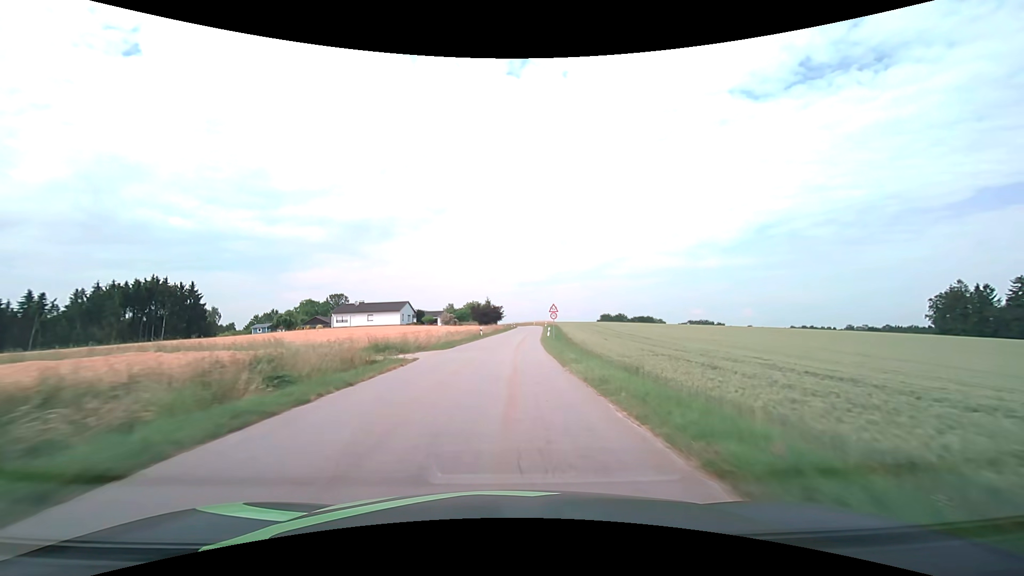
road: tertiary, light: Day
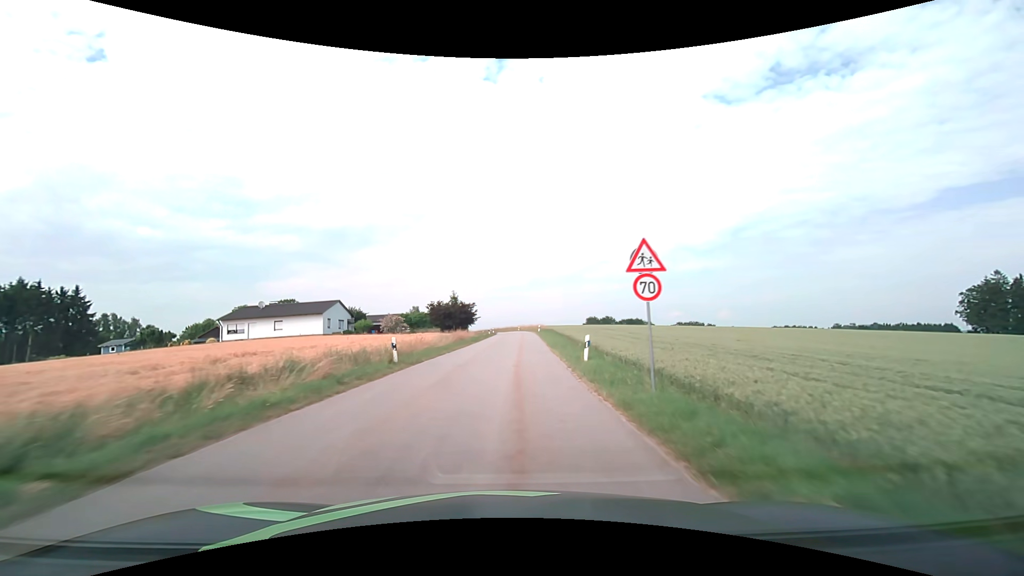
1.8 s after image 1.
(+0.7, +32.5) m; +2°
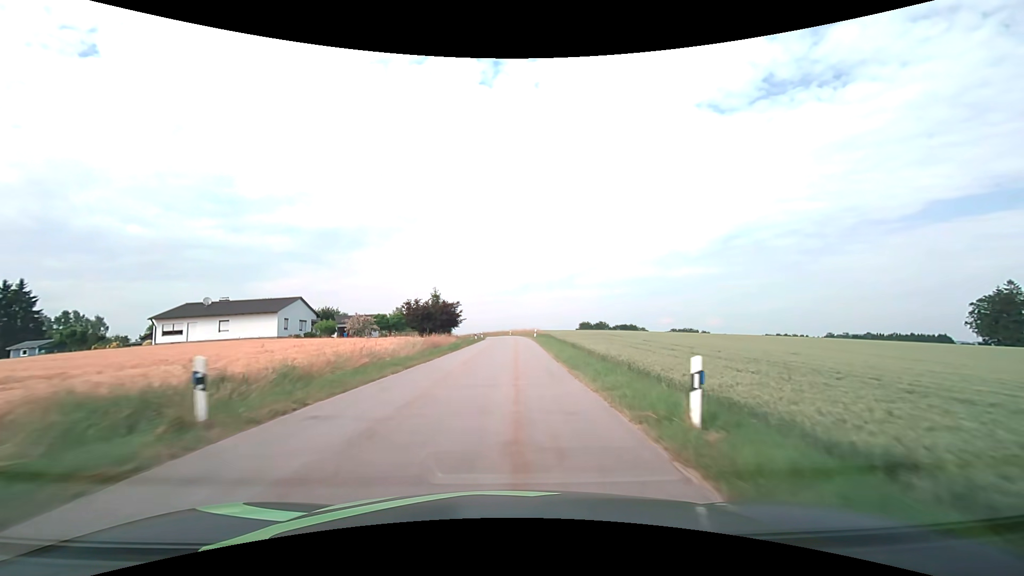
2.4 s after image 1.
(+0.1, +10.8) m; +1°
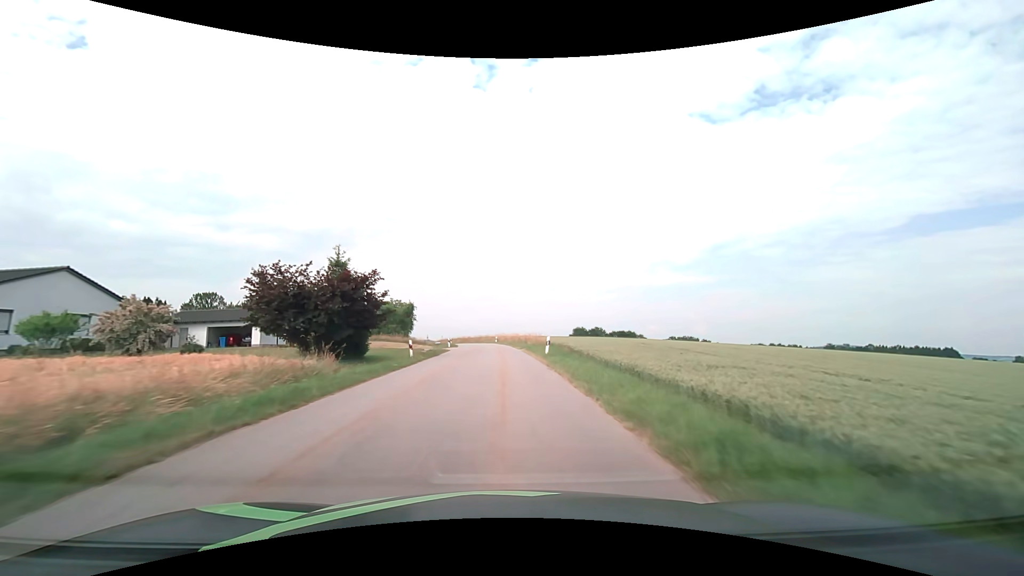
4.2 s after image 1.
(+0.8, +32.3) m; +2°
(0, +10) (0, +20) (0, +30) (-1, +40) (-1, +50) (-2, +60) (-3, +70) (-4, +80) (-6, +90) (-8, +99) m
